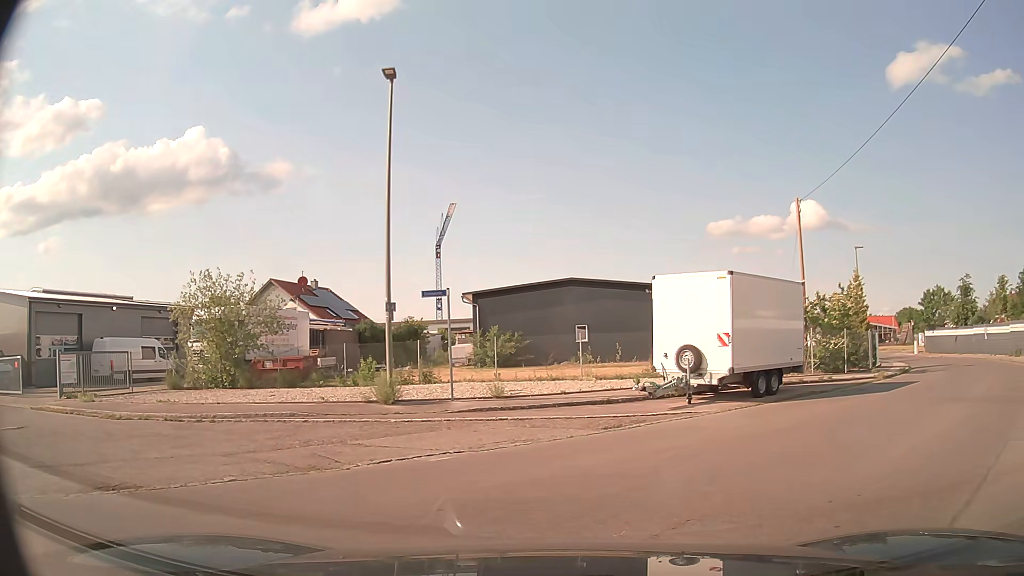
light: Day
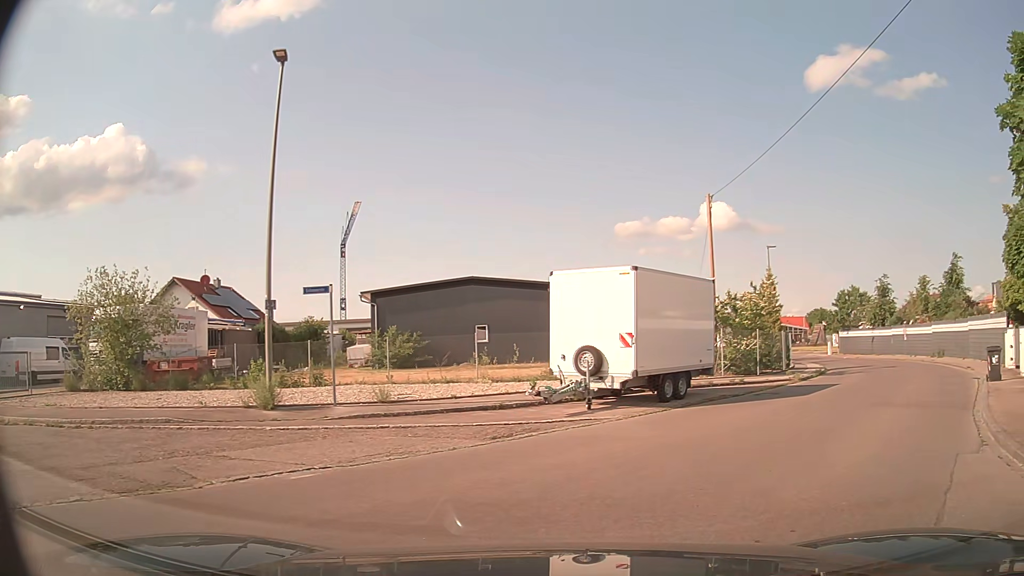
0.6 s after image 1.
(+0.1, +1.2) m; +7°
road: residential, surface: asphalt
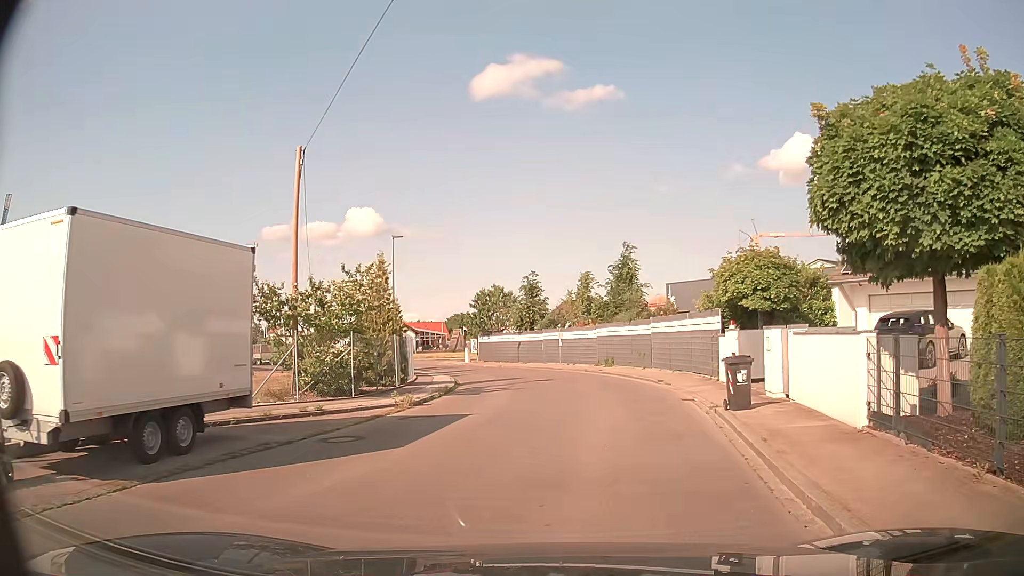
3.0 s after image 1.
(+2.5, +7.0) m; +31°
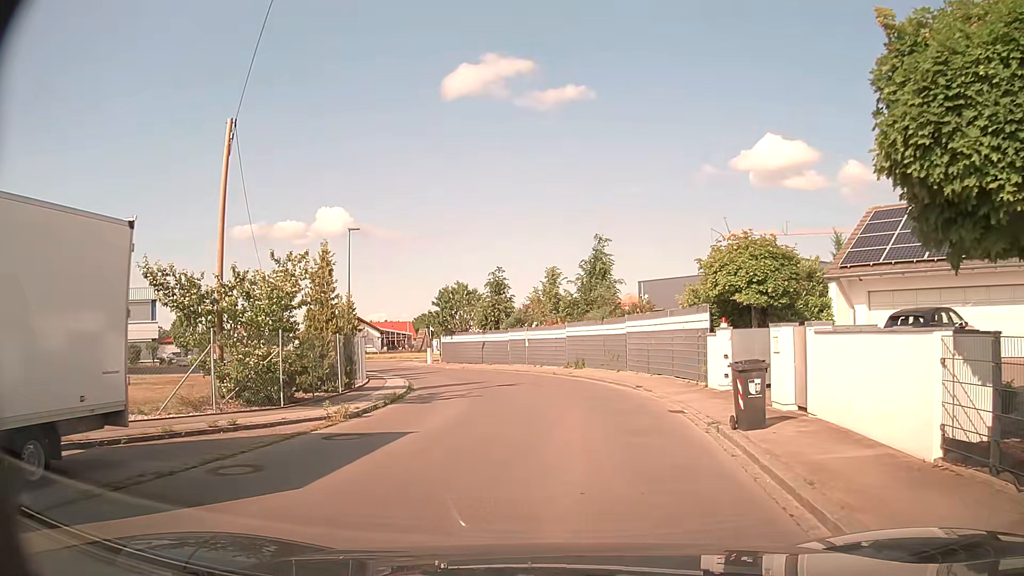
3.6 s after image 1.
(+0.1, +2.7) m; +3°
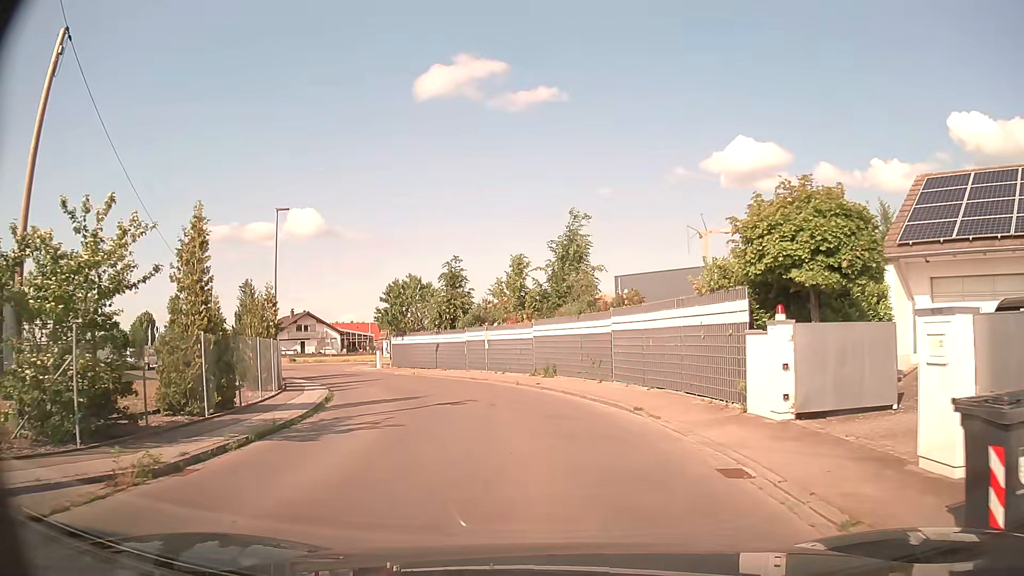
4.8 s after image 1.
(+0.1, +6.3) m; +3°
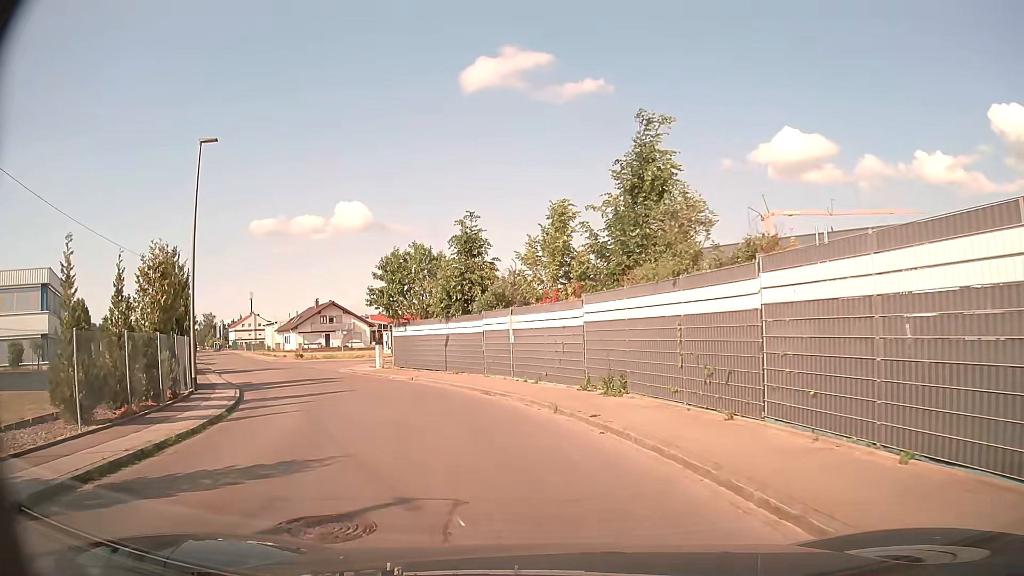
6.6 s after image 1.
(-0.2, +11.2) m; -4°
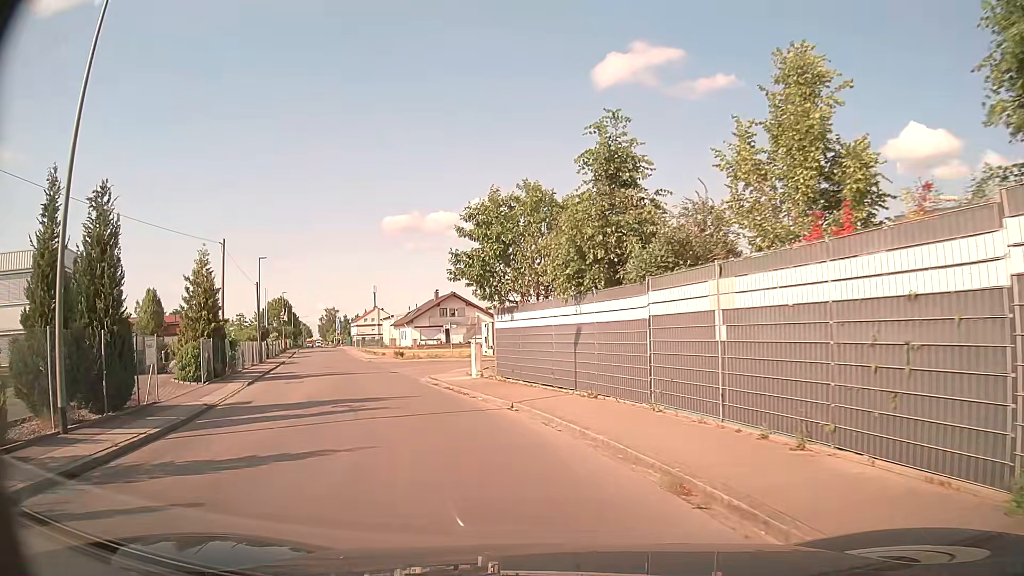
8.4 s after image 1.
(-1.3, +11.5) m; -12°
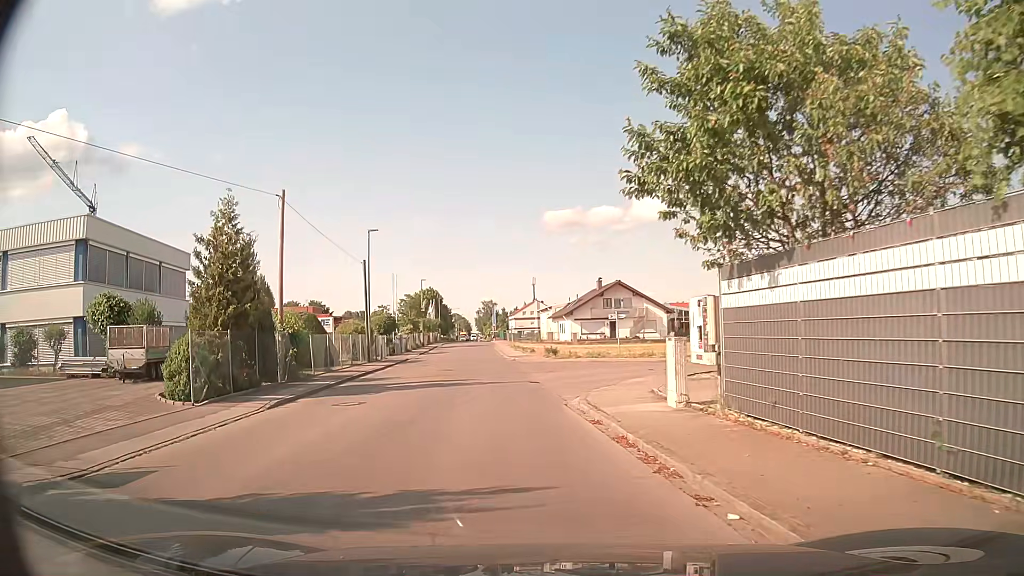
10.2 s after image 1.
(-1.3, +10.8) m; -13°
(-1, +10) (-2, +20) (-4, +30) (-5, +40) (-6, +50) (-7, +60) (-8, +70) (-9, +79) (-10, +89) (-11, +99) m
